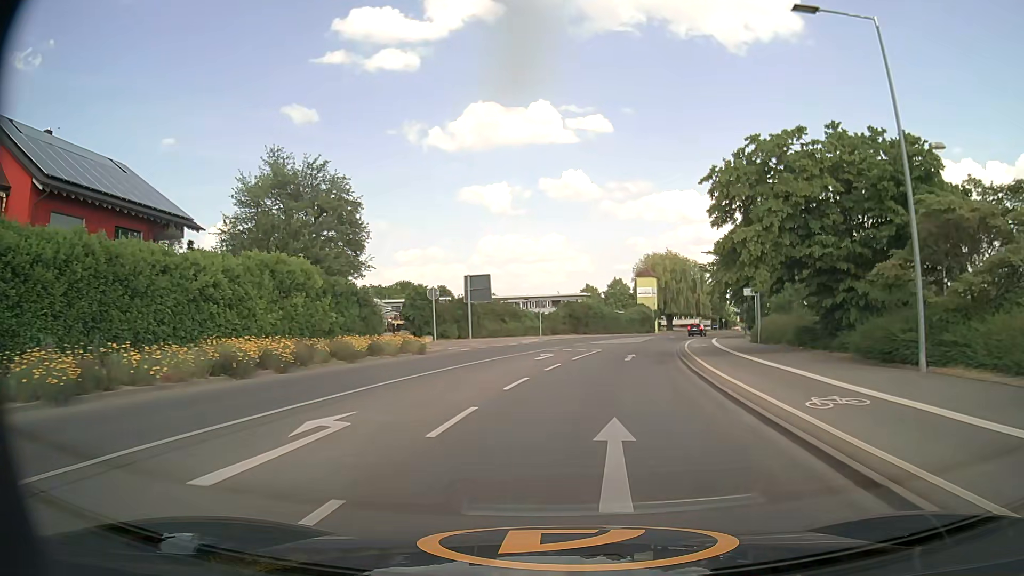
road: secondary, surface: asphalt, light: Day
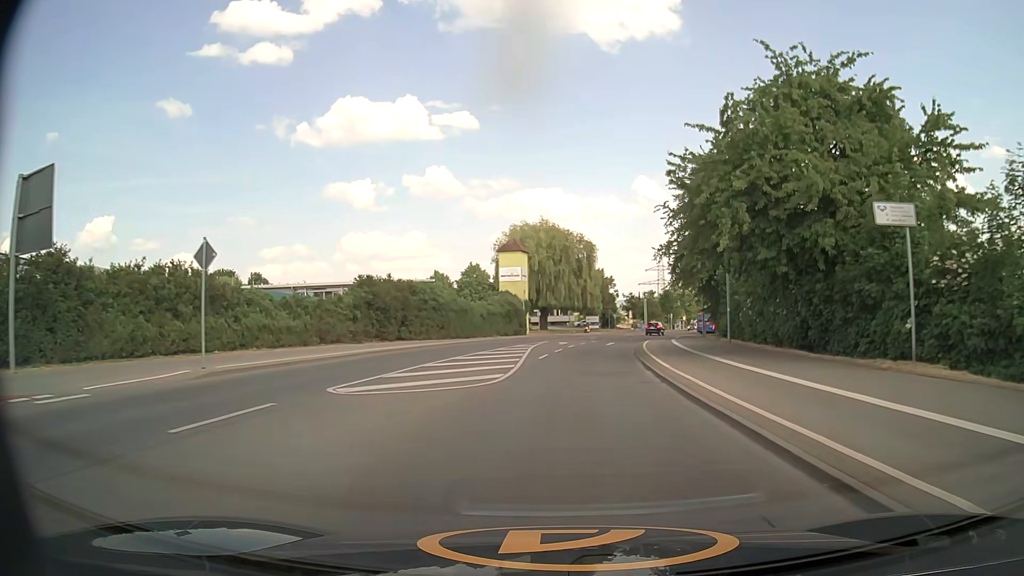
(+4.0, +36.2) m; +12°
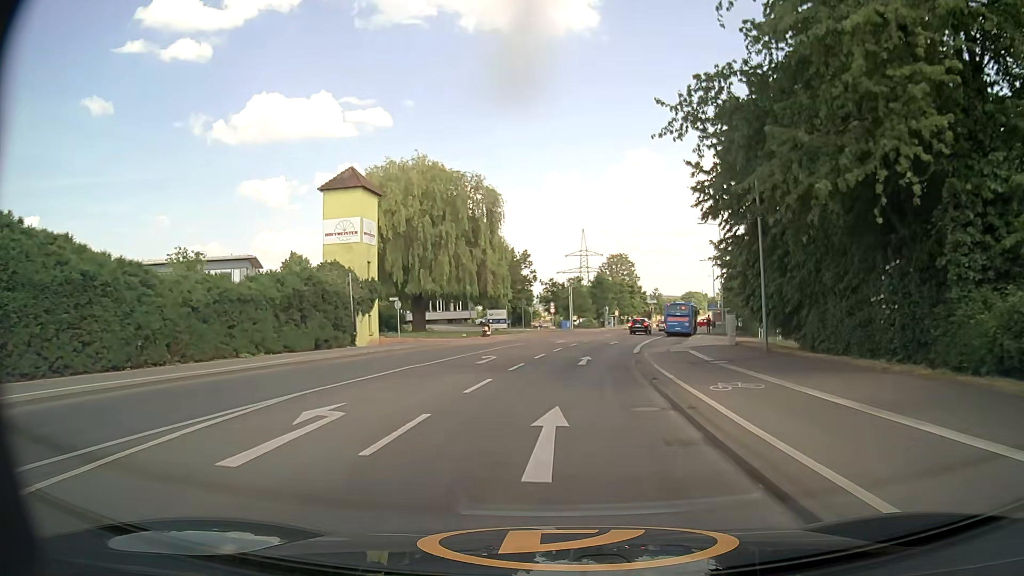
(+2.4, +35.7) m; +7°
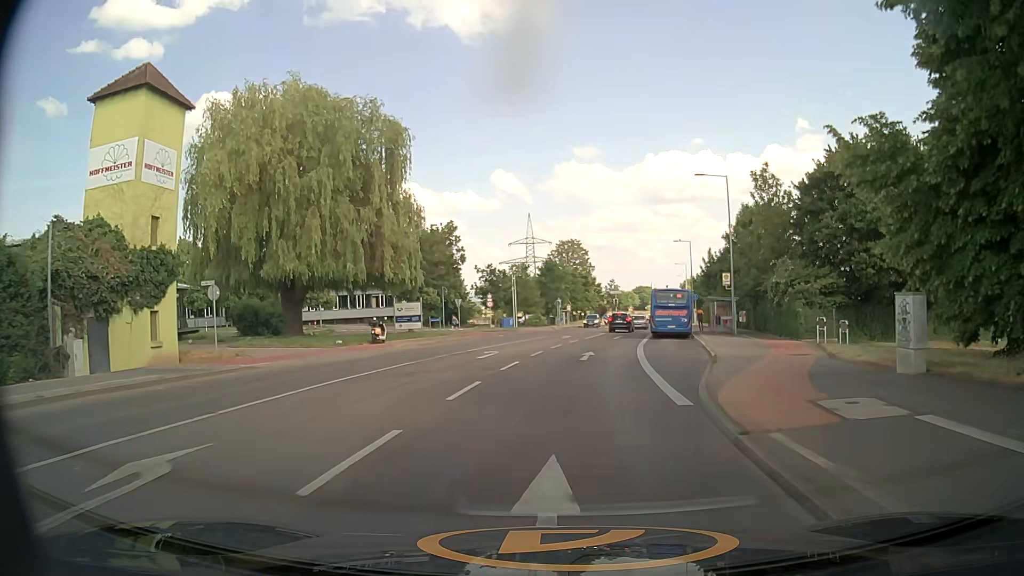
(+0.8, +19.6) m; +5°
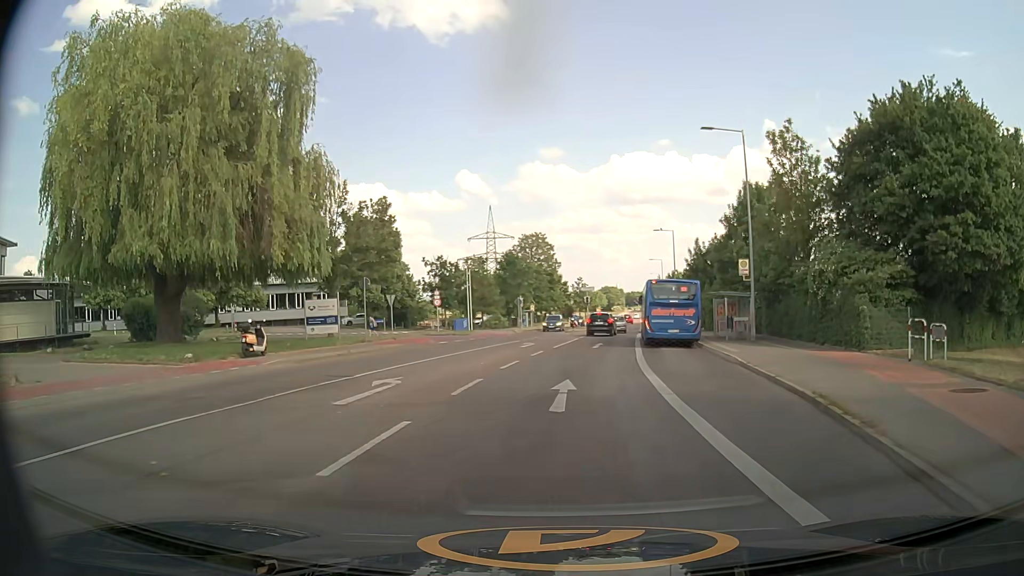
(+0.3, +11.1) m; +3°
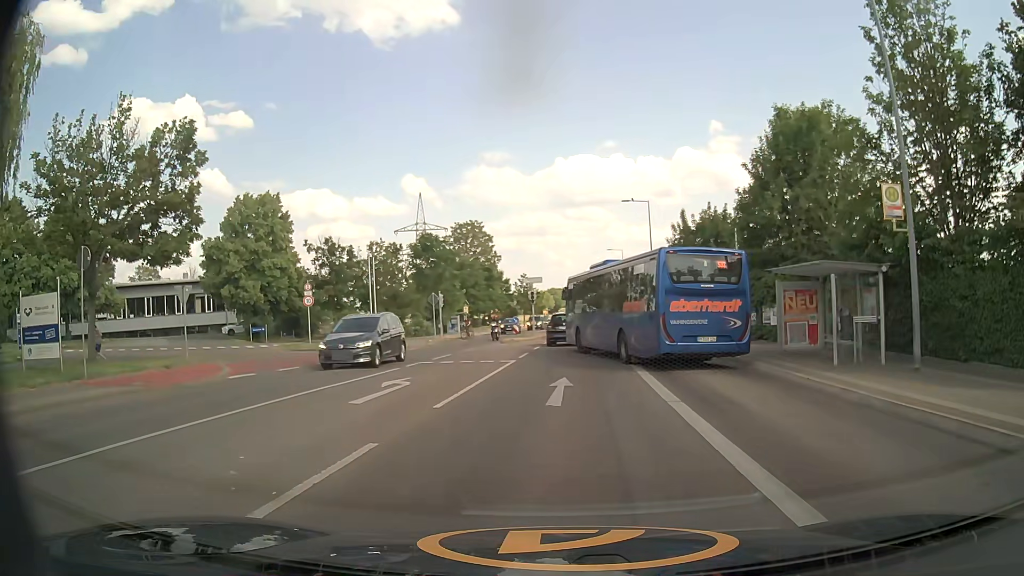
(+0.9, +18.6) m; +5°
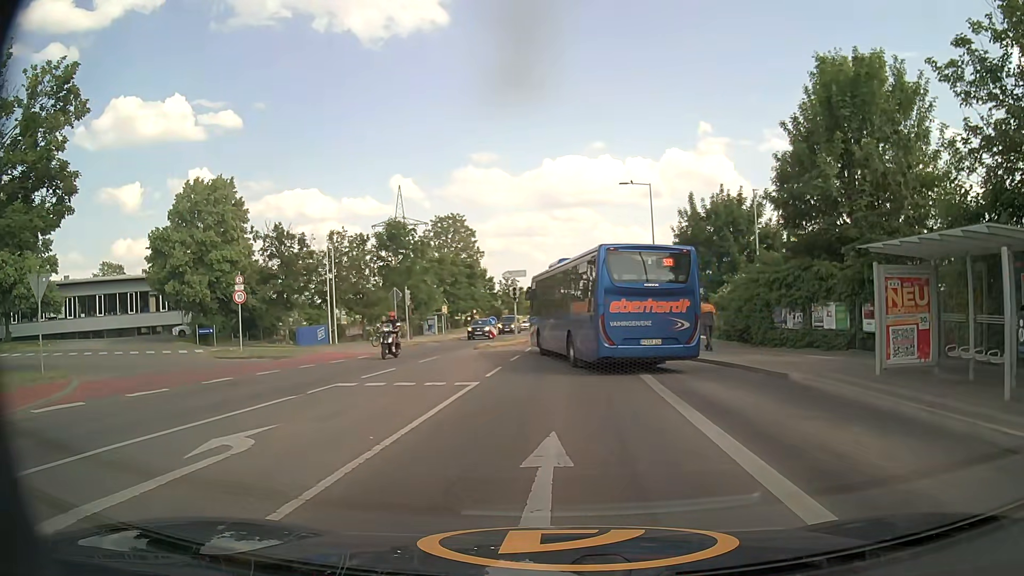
(+0.1, +7.2) m; +2°
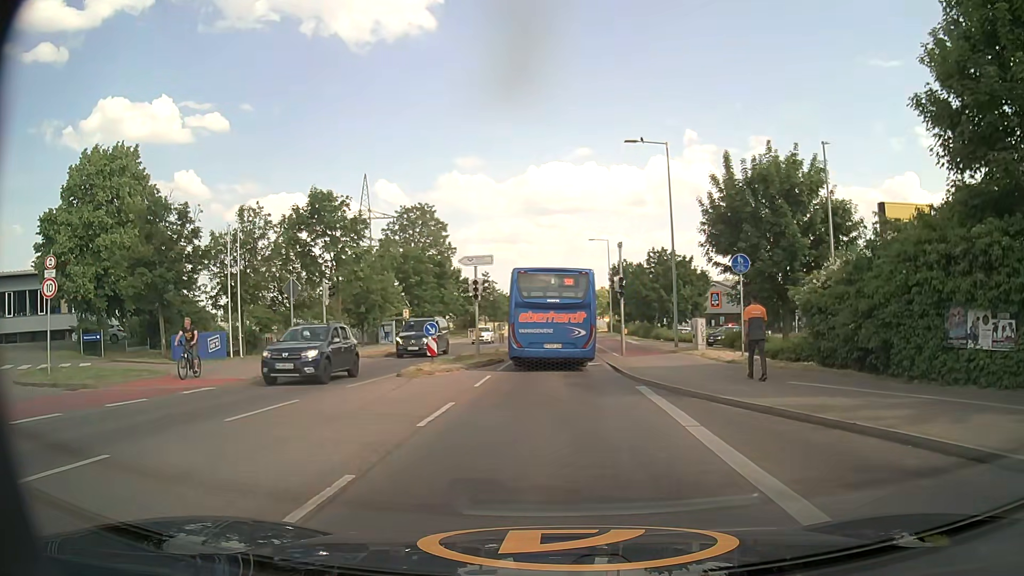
(-0.1, +12.8) m; 0°
(0, +10) (0, +20) (+1, +30) (+1, +40) (+1, +50) (+1, +60) (+1, +70) (+1, +80) (+1, +90) (+1, +100) m
